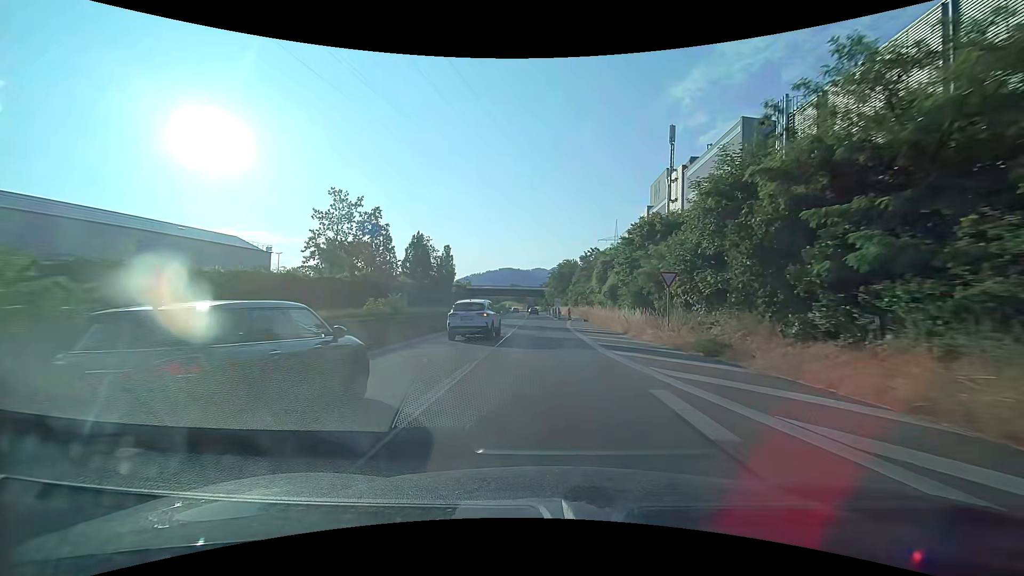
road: trunk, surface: asphalt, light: Day
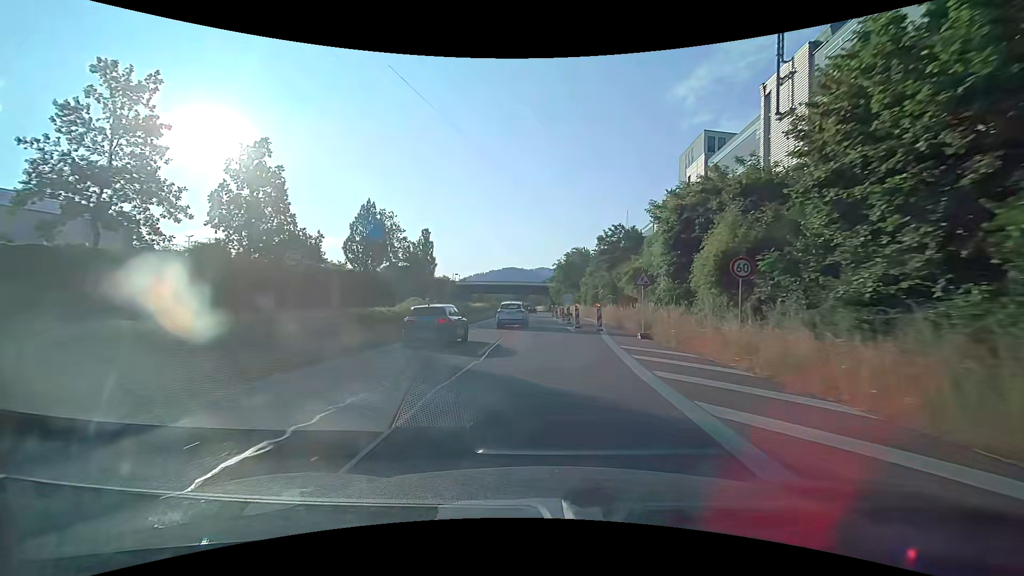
(-0.1, +26.9) m; 0°
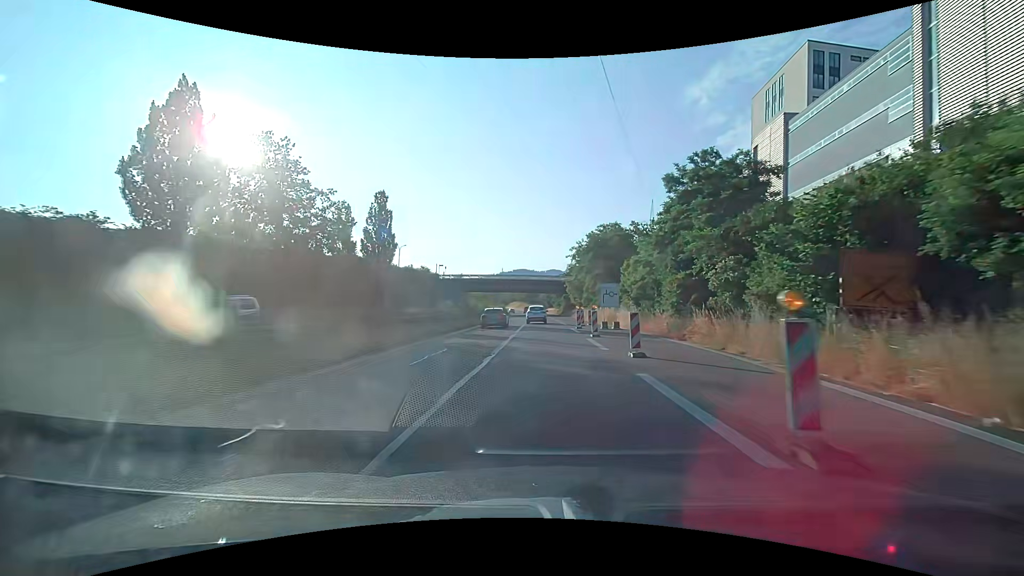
(-0.5, +34.6) m; -2°
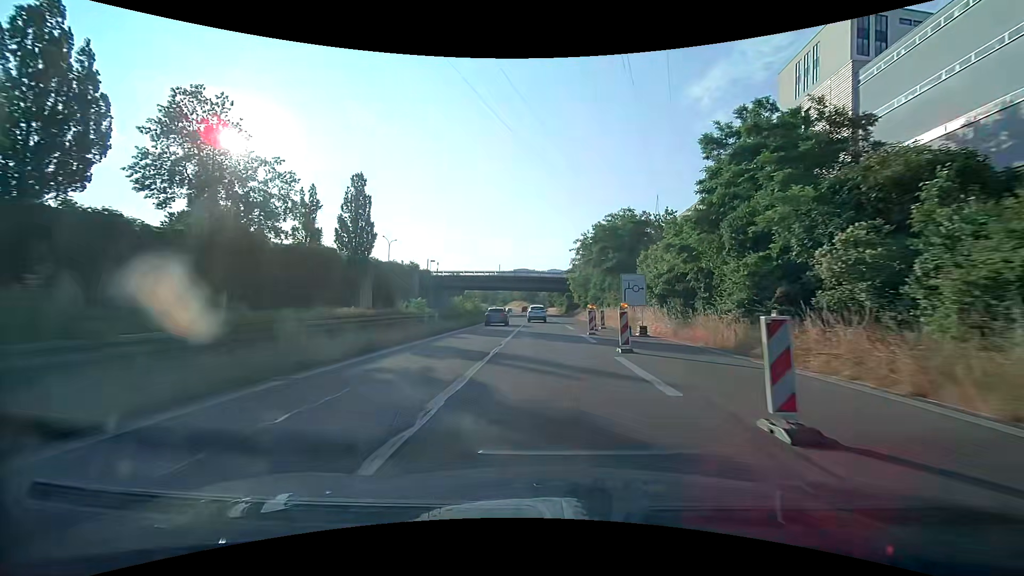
(0.0, +8.7) m; 0°
